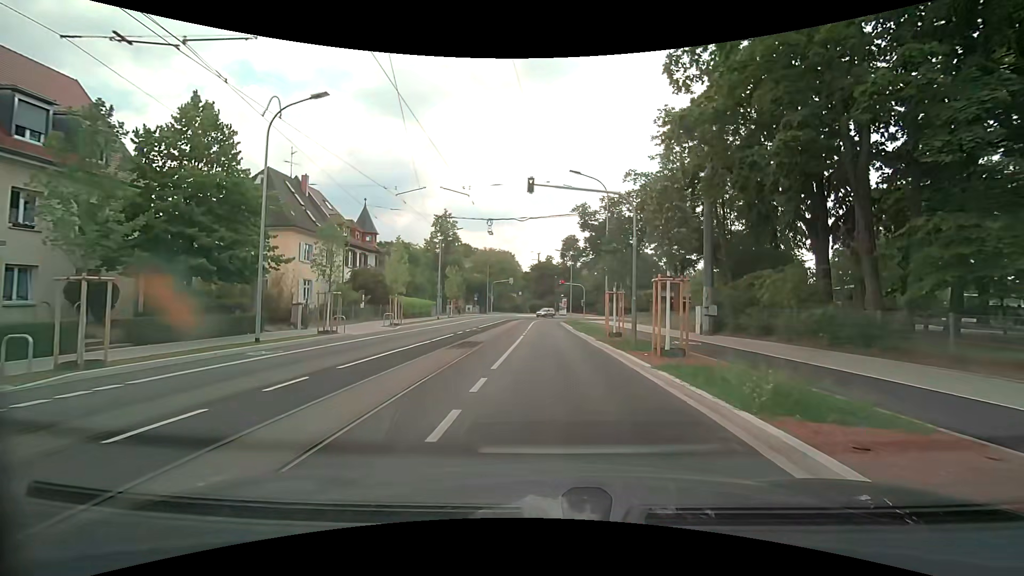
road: secondary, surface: asphalt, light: Day
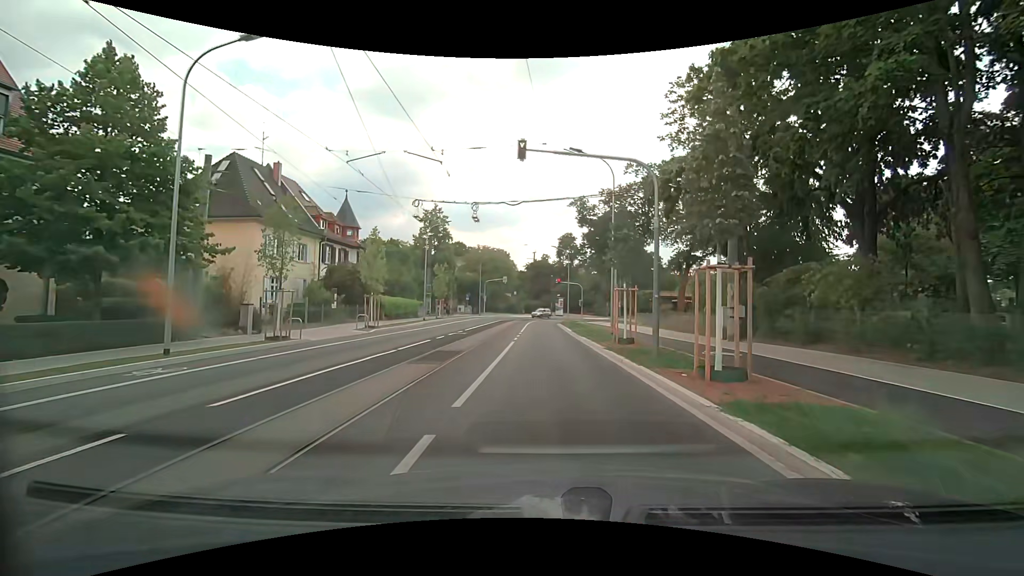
(0.0, +4.2) m; 0°
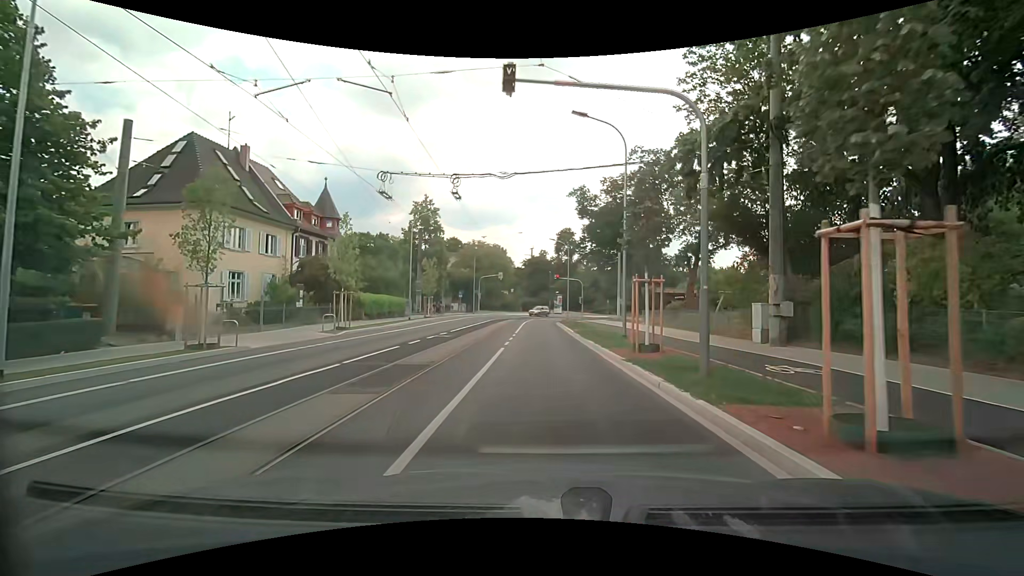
(0.0, +4.4) m; 0°
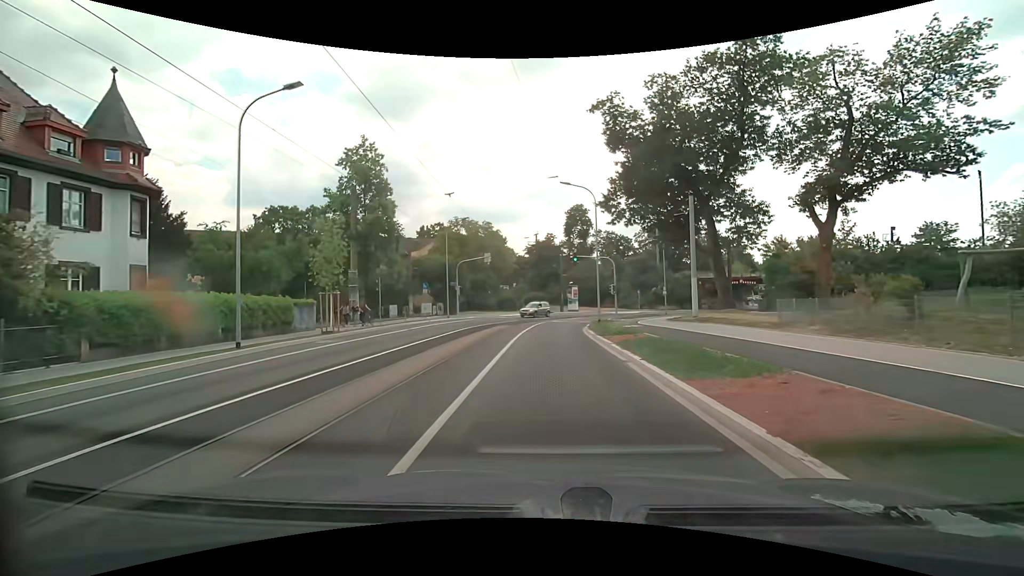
(-0.3, +24.7) m; -1°
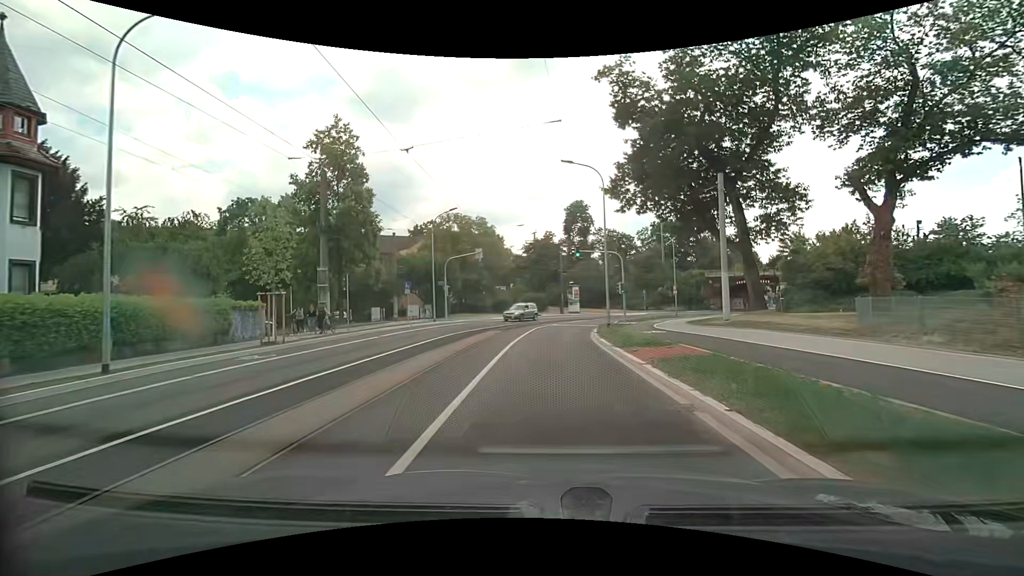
(0.0, +5.3) m; 0°
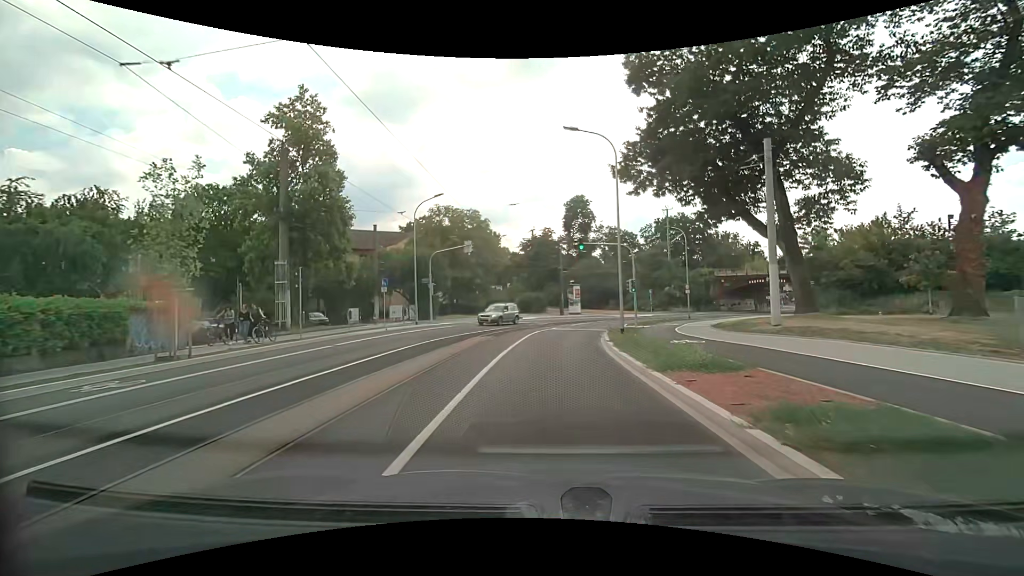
(0.0, +5.3) m; 0°
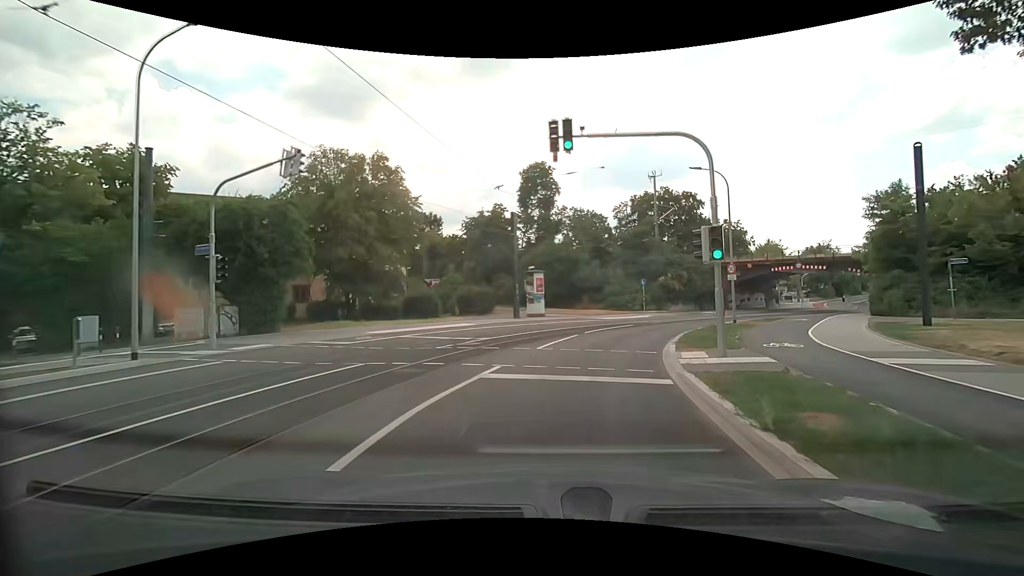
(+0.8, +21.6) m; +5°
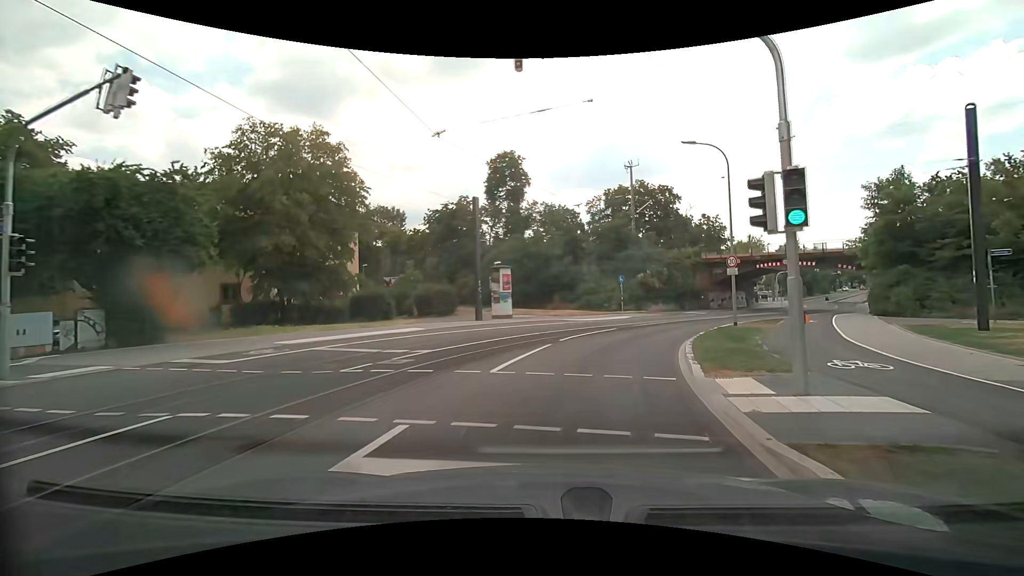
(+0.2, +5.1) m; +3°
(+1, +10) (+3, +20) (+8, +29) (+14, +37) (+20, +44) (+27, +52) (+33, +59) (+40, +67) (+46, +75) (+52, +83) m
